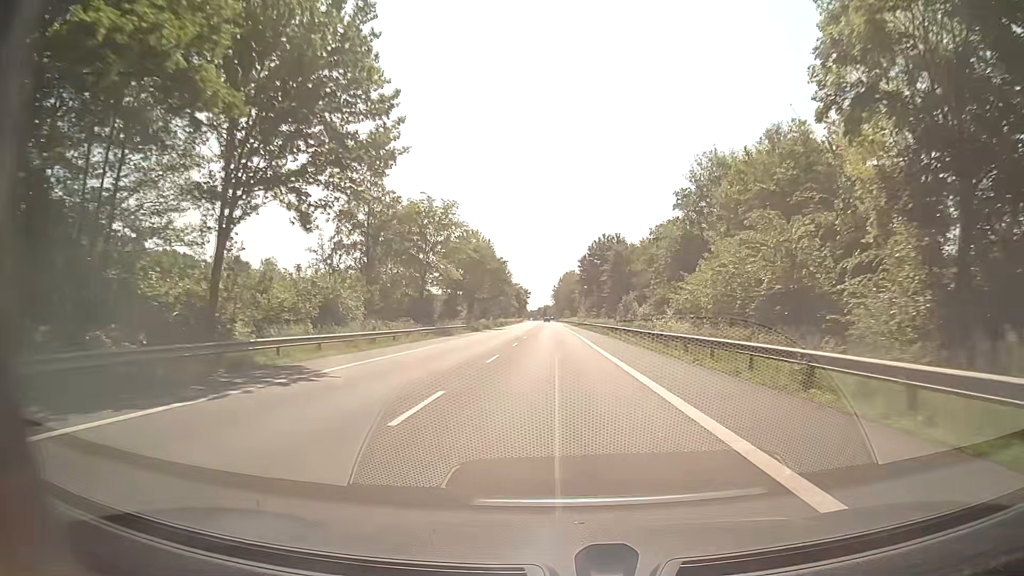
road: secondary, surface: asphalt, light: Day
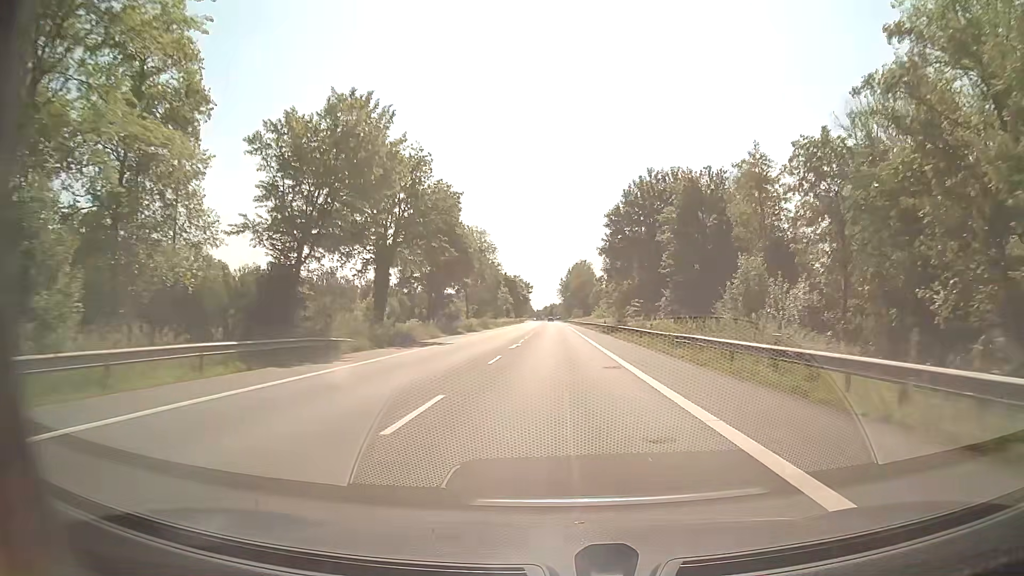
(-0.5, +50.0) m; -1°
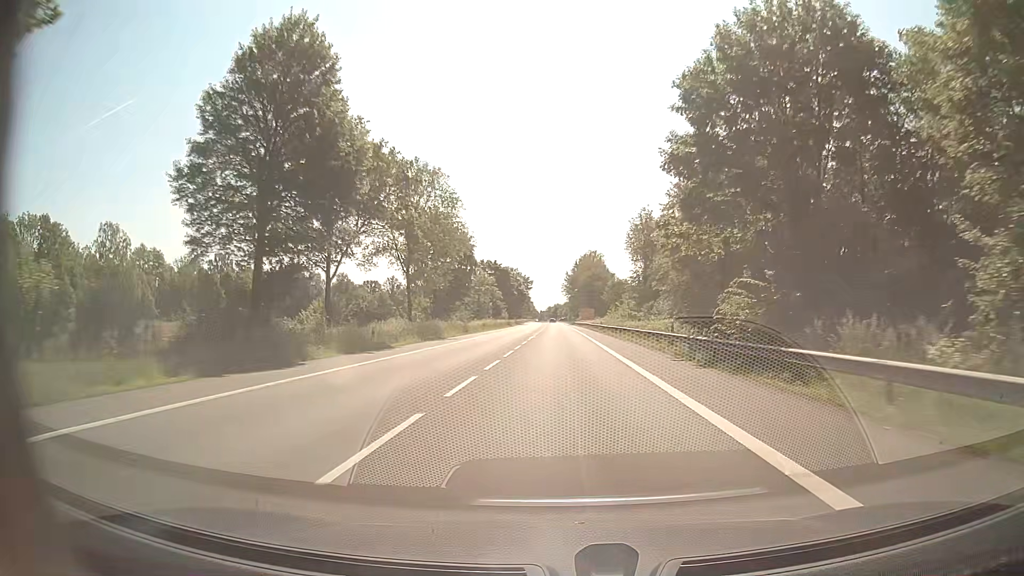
(-0.1, +37.5) m; 0°
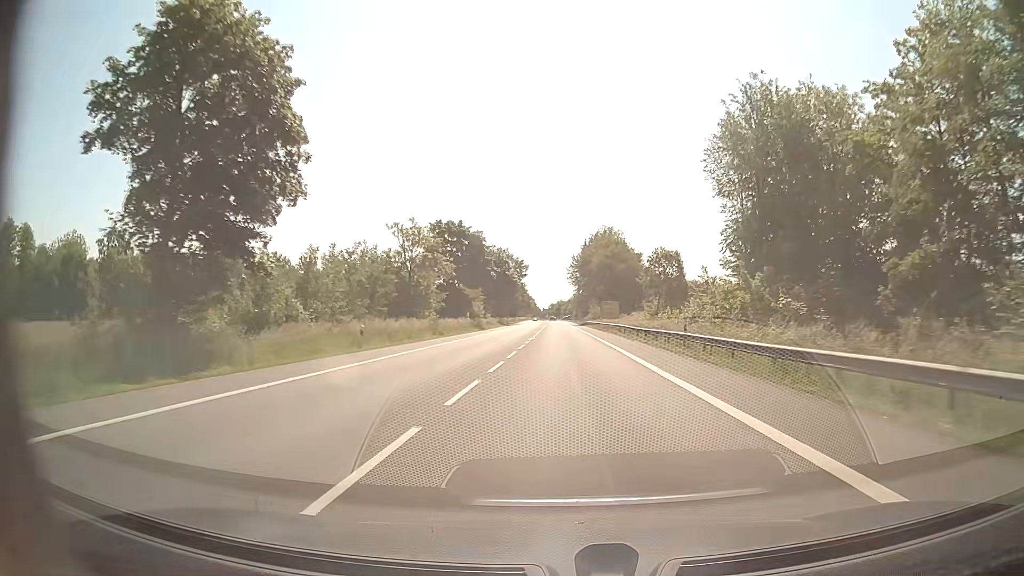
(-0.1, +49.9) m; 0°
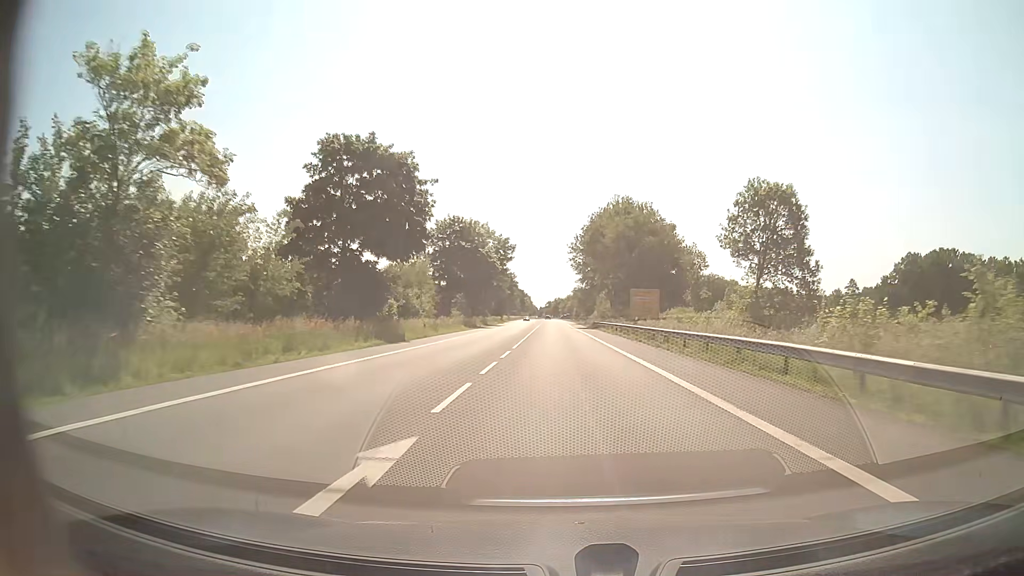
(0.0, +37.5) m; 0°
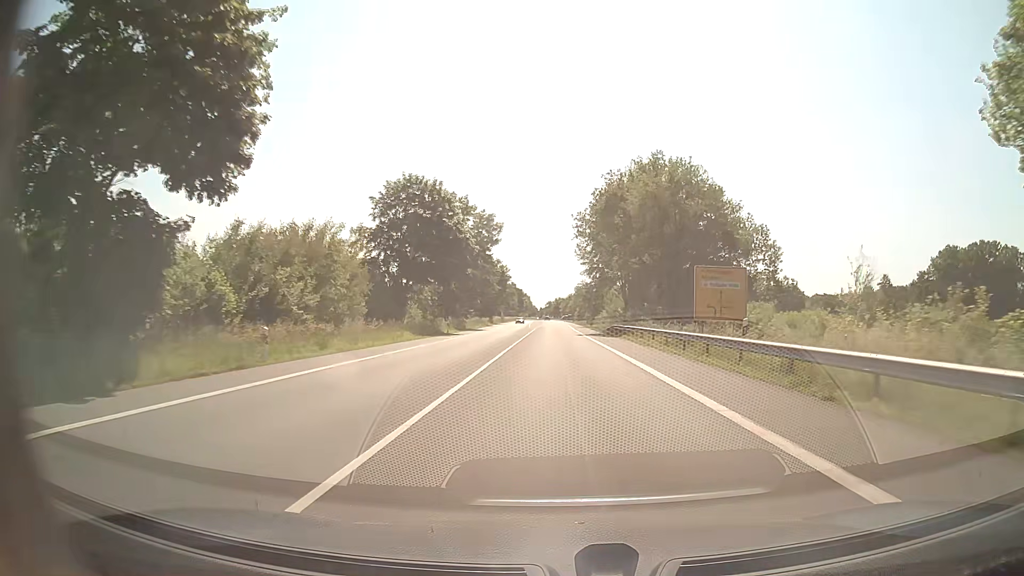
(0.0, +25.0) m; 0°
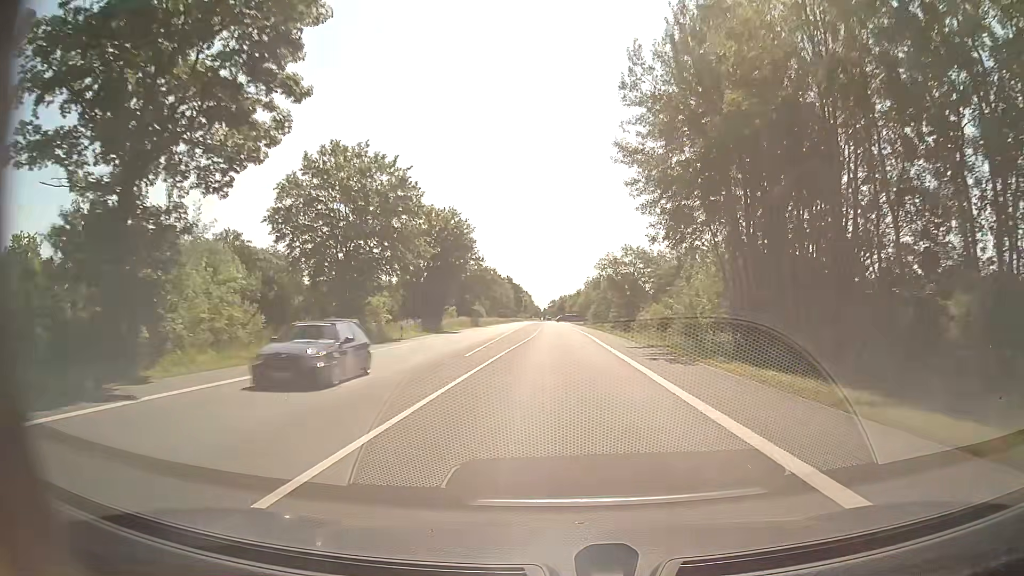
(-0.3, +62.5) m; 0°
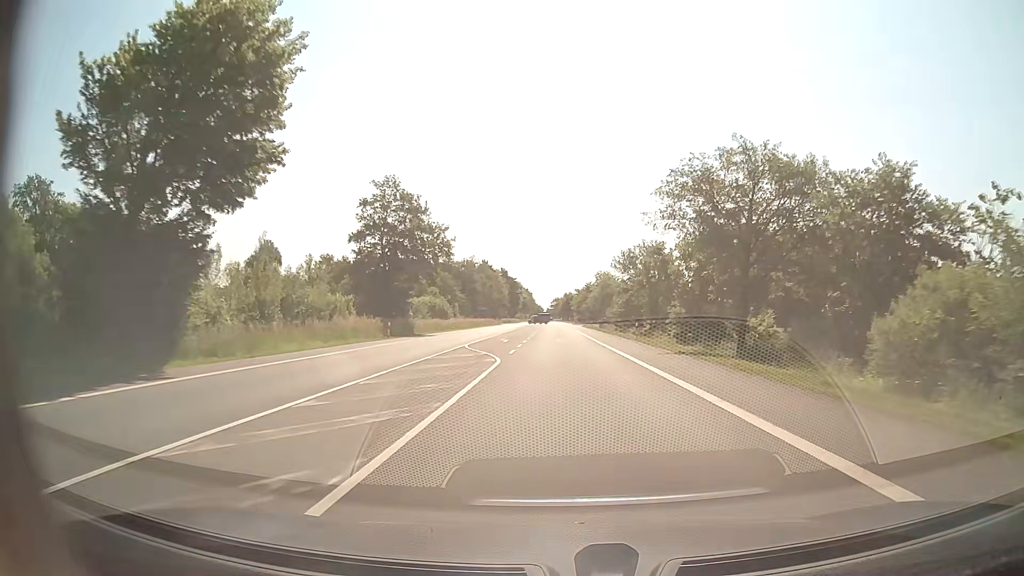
(-0.3, +50.0) m; 0°
(0, +10) (0, +20) (0, +30) (0, +40) (0, +50) (0, +60) (-1, +70) (-1, +80) (-1, +90) (-1, +100) m
